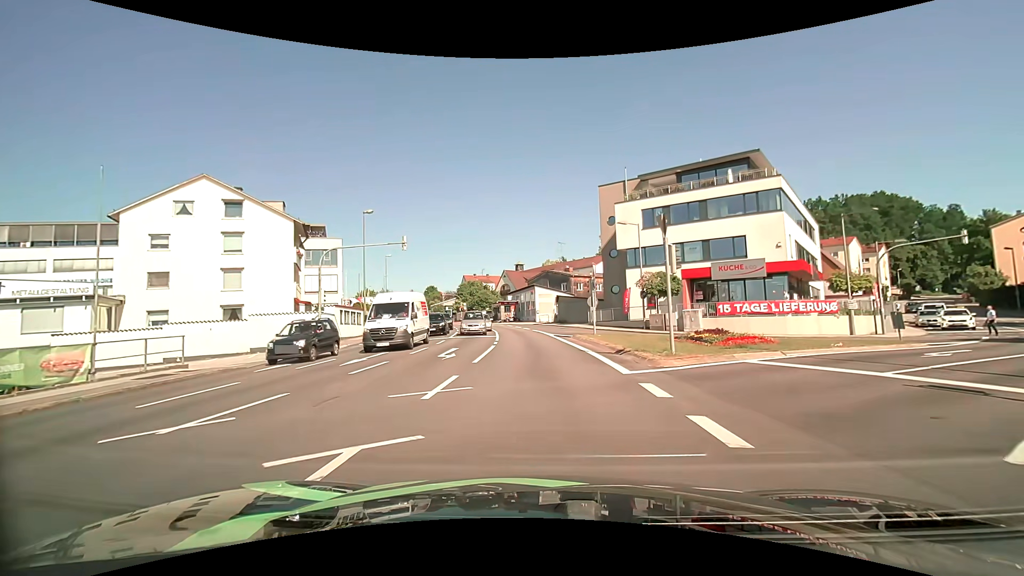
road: tertiary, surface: asphalt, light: Day
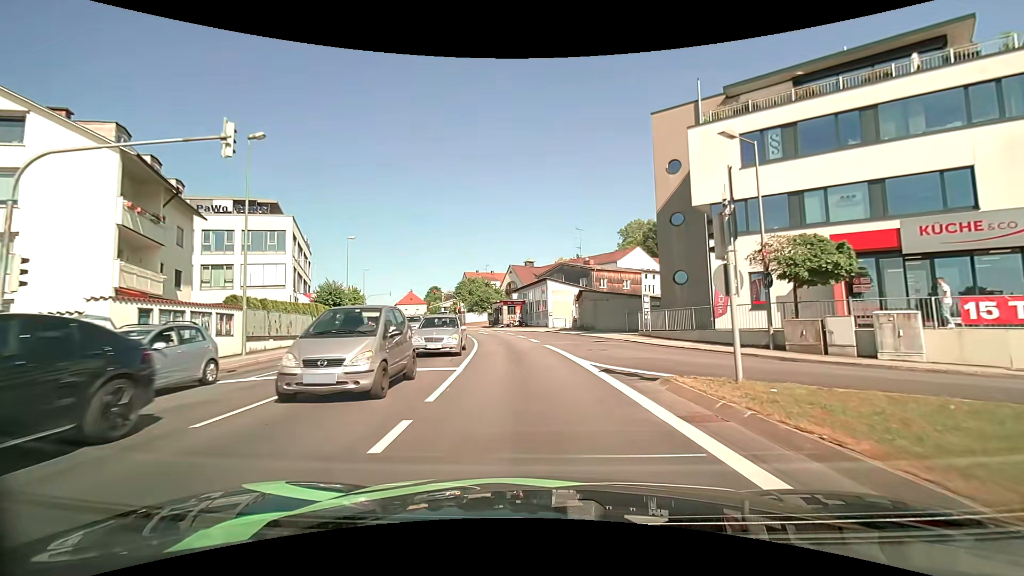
(-0.4, +18.4) m; -1°
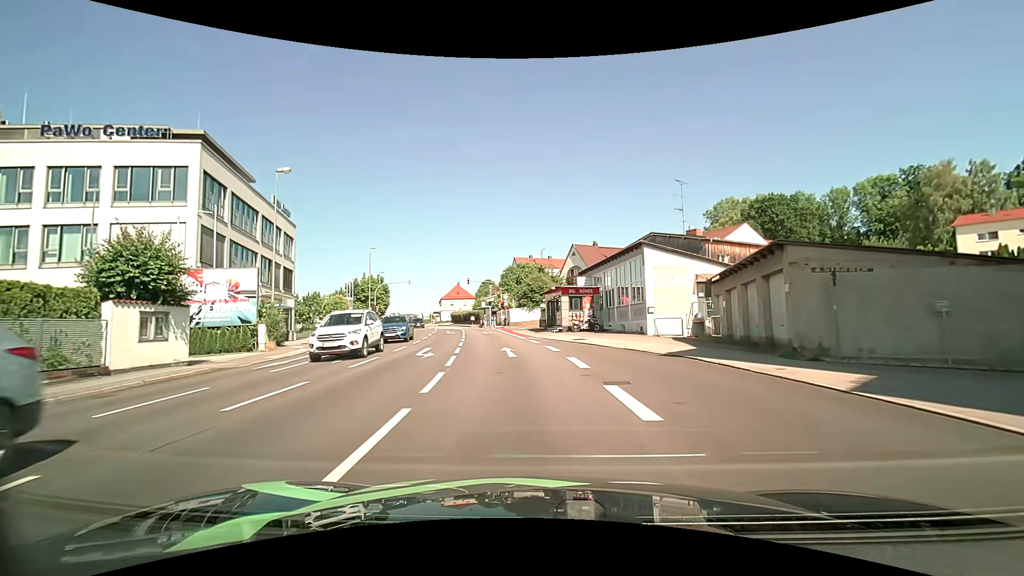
(-1.5, +25.1) m; -7°
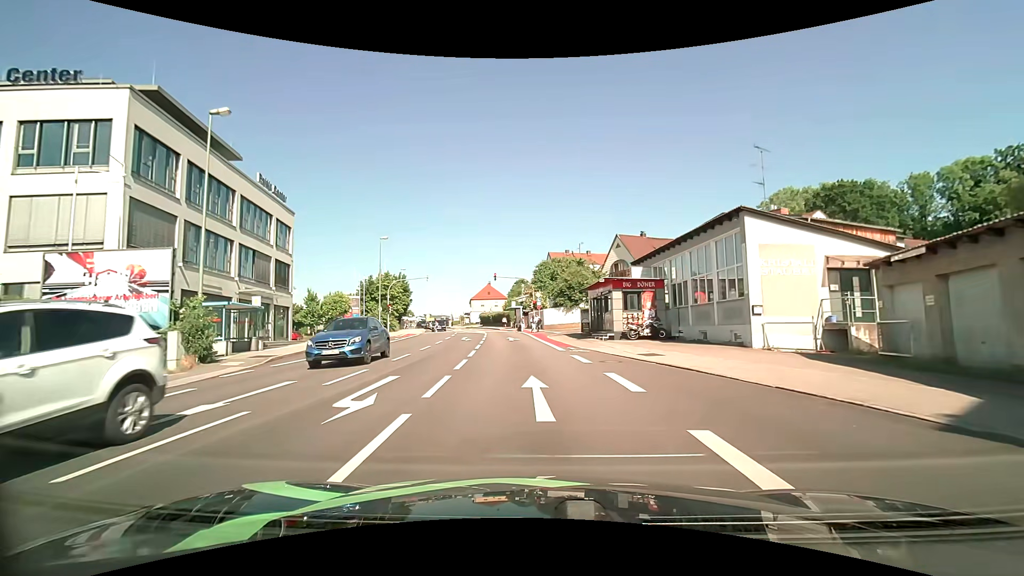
(-0.4, +9.4) m; -4°
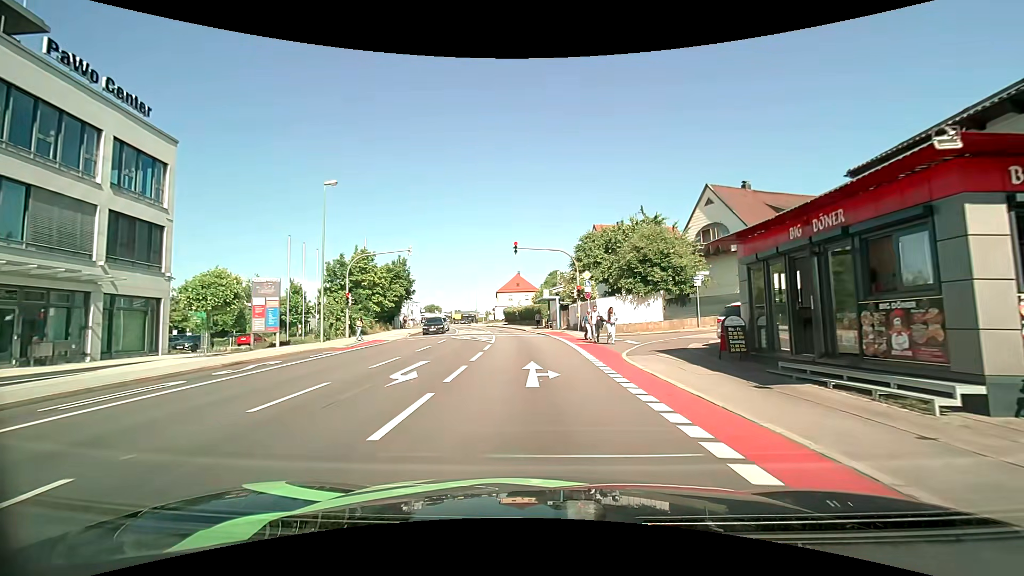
(-0.8, +21.2) m; -3°
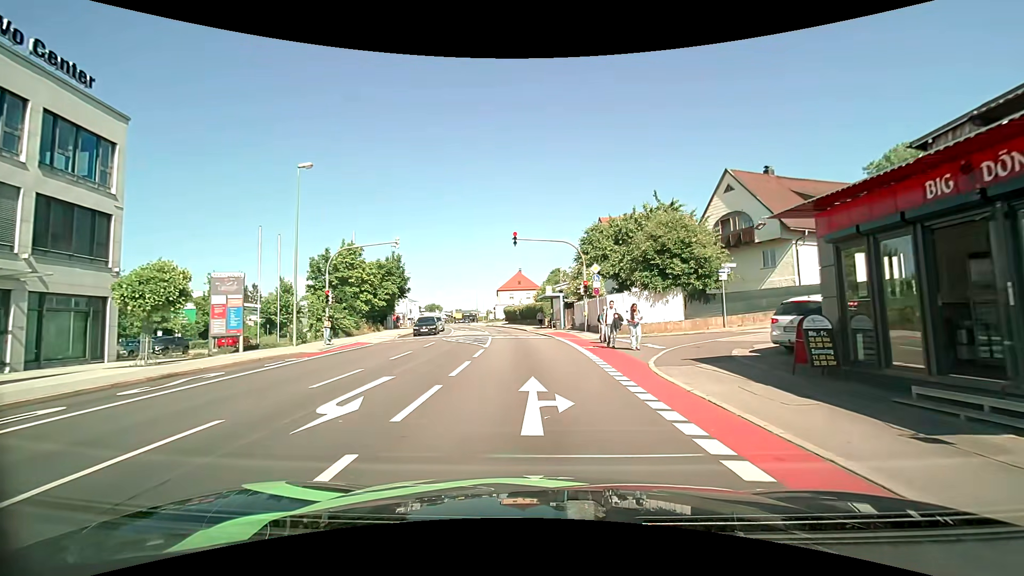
(0.0, +3.7) m; -1°
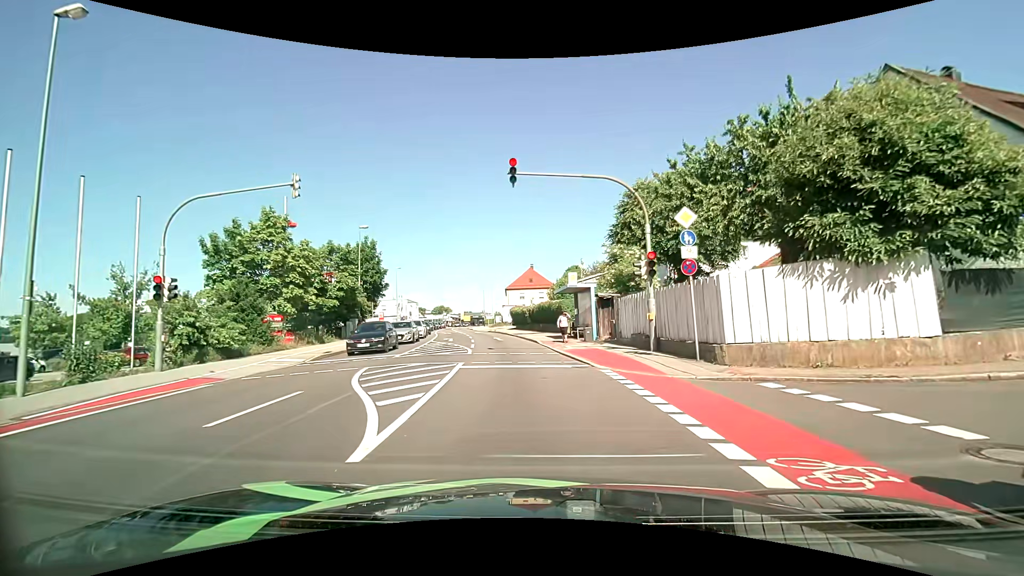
(-0.2, +15.0) m; -2°
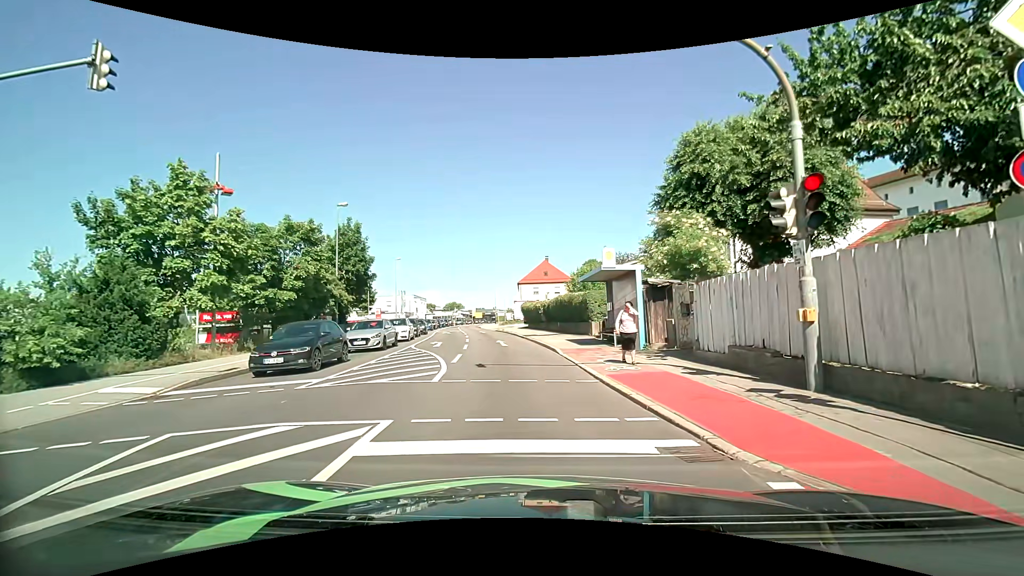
(0.0, +8.3) m; -3°
(0, +10) (-1, +20) (-1, +30) (-2, +40) (-4, +50) (-5, +60) (-7, +70) (-8, +80) (-9, +89) (-10, +99) m
